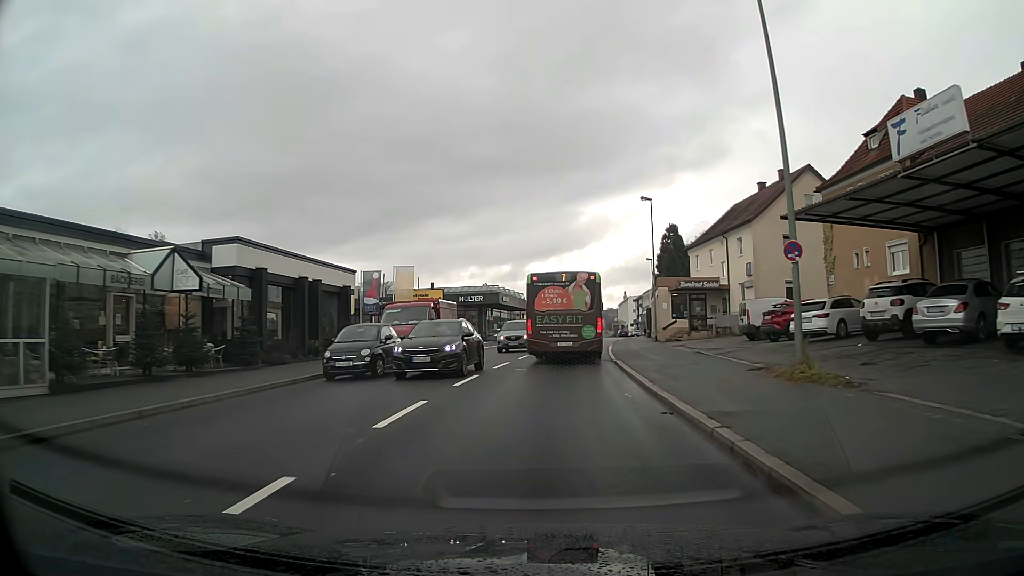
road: tertiary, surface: asphalt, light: Day
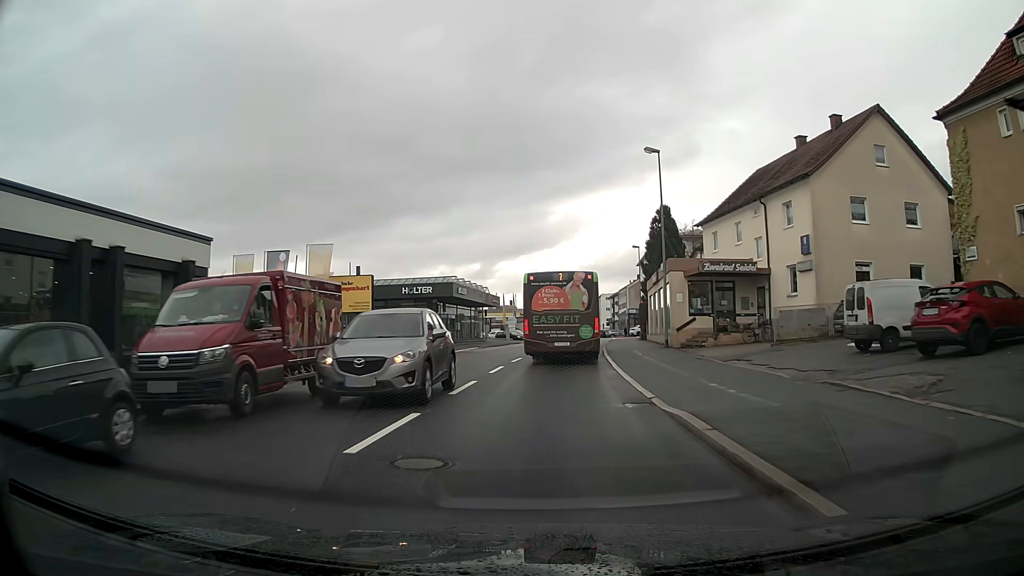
(+0.3, +13.6) m; +3°
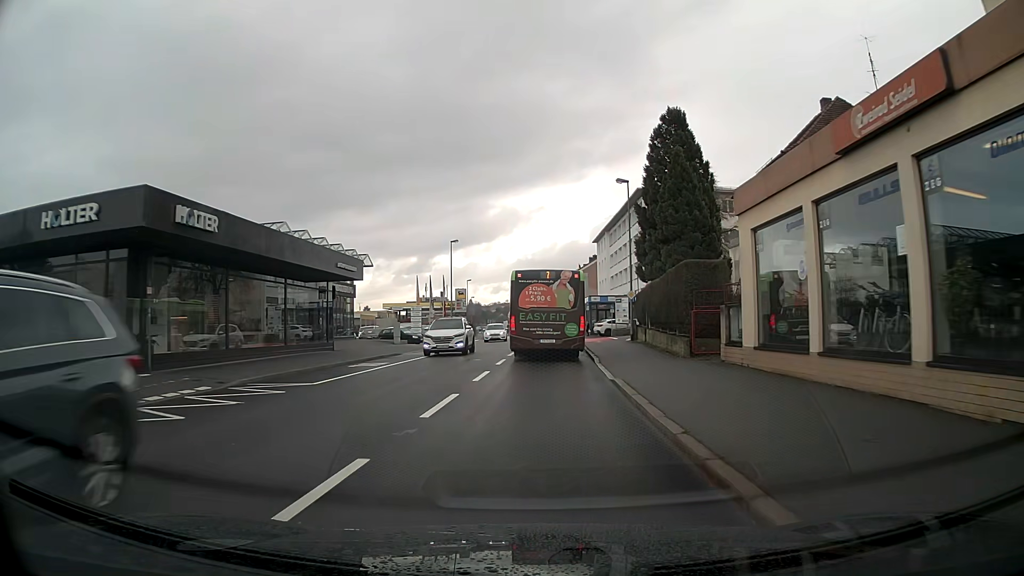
(+1.6, +33.3) m; +5°
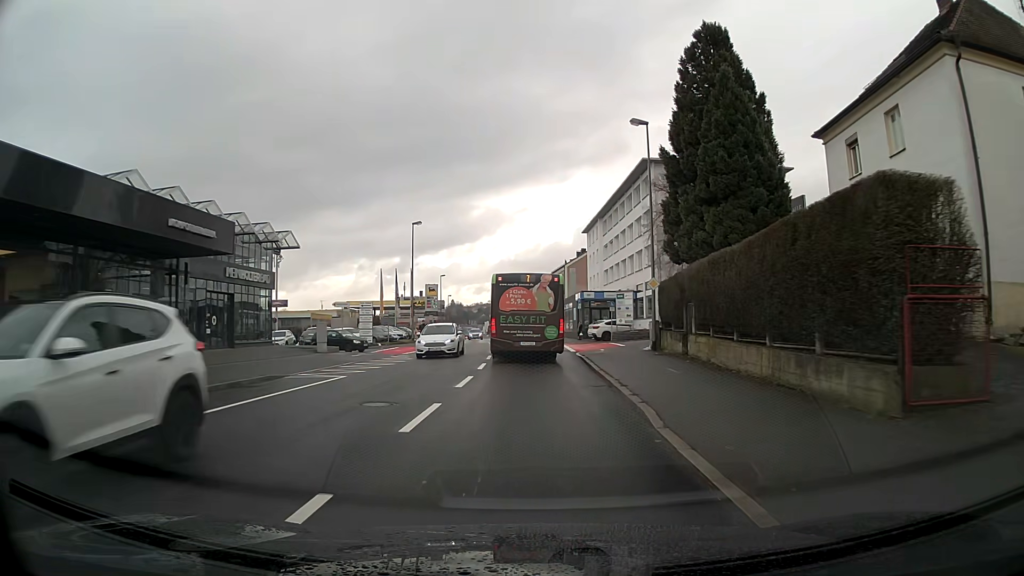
(+0.2, +13.2) m; +1°
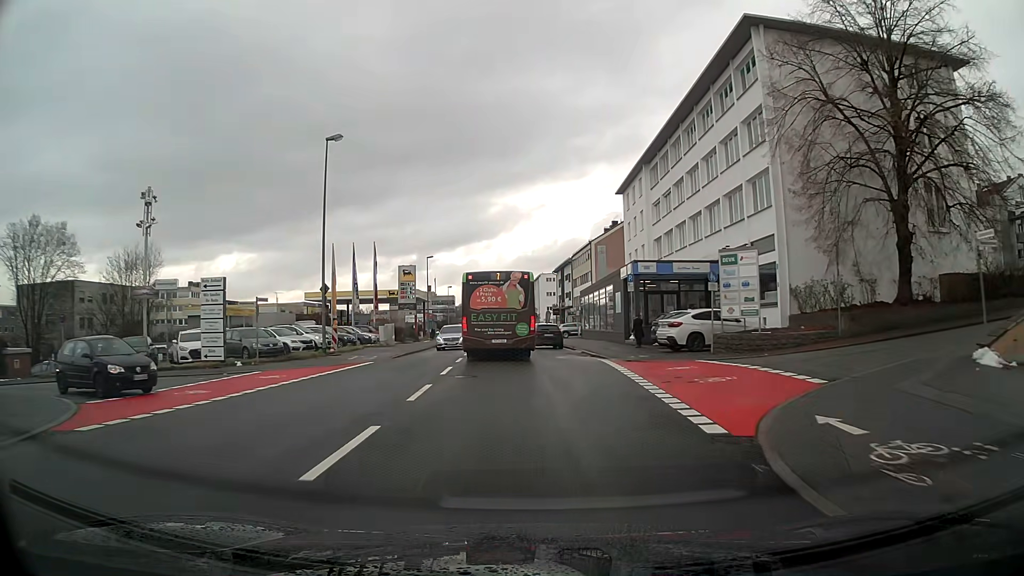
(-0.2, +26.9) m; -2°
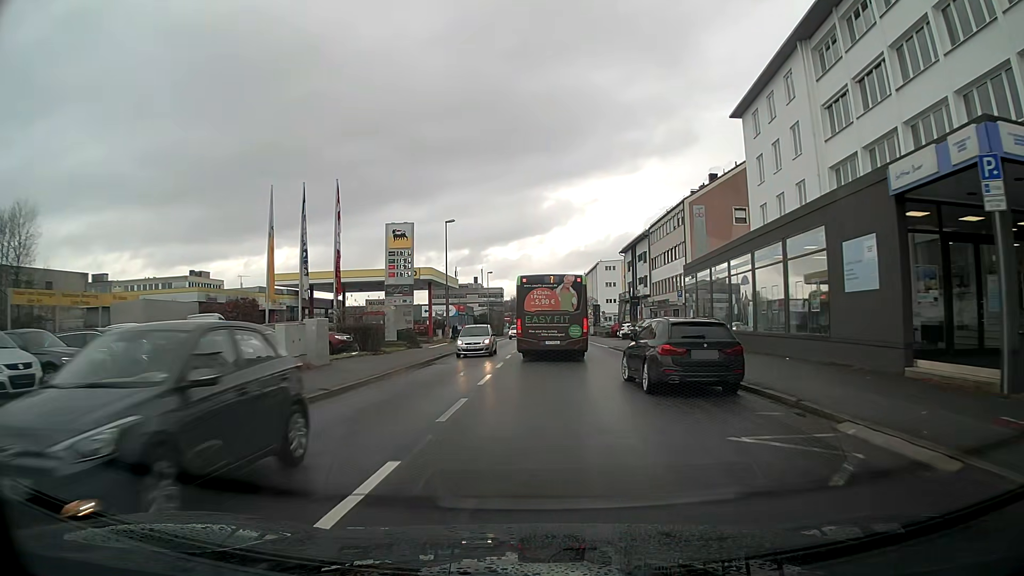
(-1.1, +26.1) m; -4°
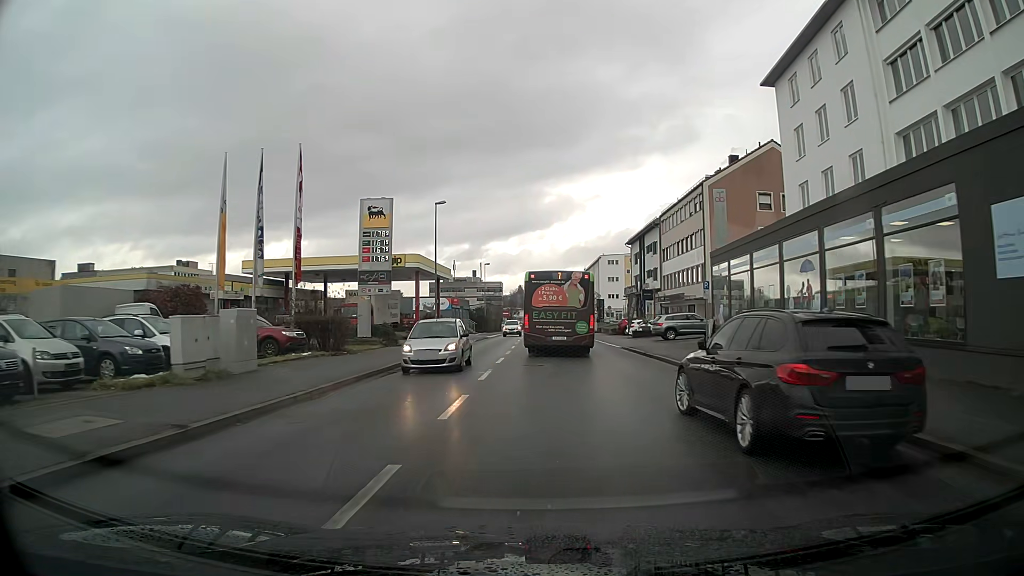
(0.0, +6.3) m; 0°
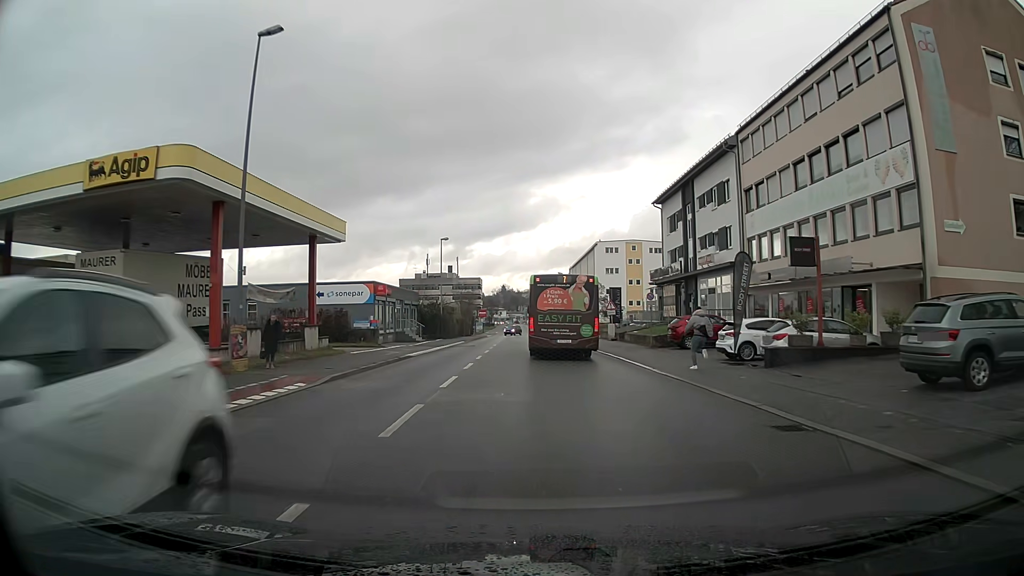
(+0.4, +31.9) m; +1°
(0, +10) (0, +20) (0, +30) (-1, +40) (-1, +50) (-1, +60) (-1, +70) (-2, +80) (-2, +90) (-2, +100) m
